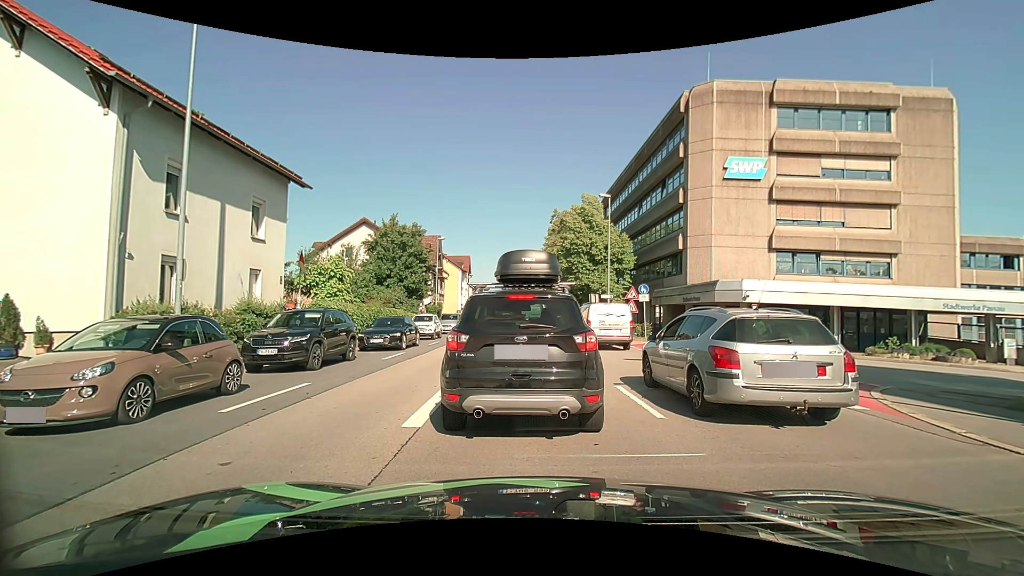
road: primary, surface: asphalt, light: Day
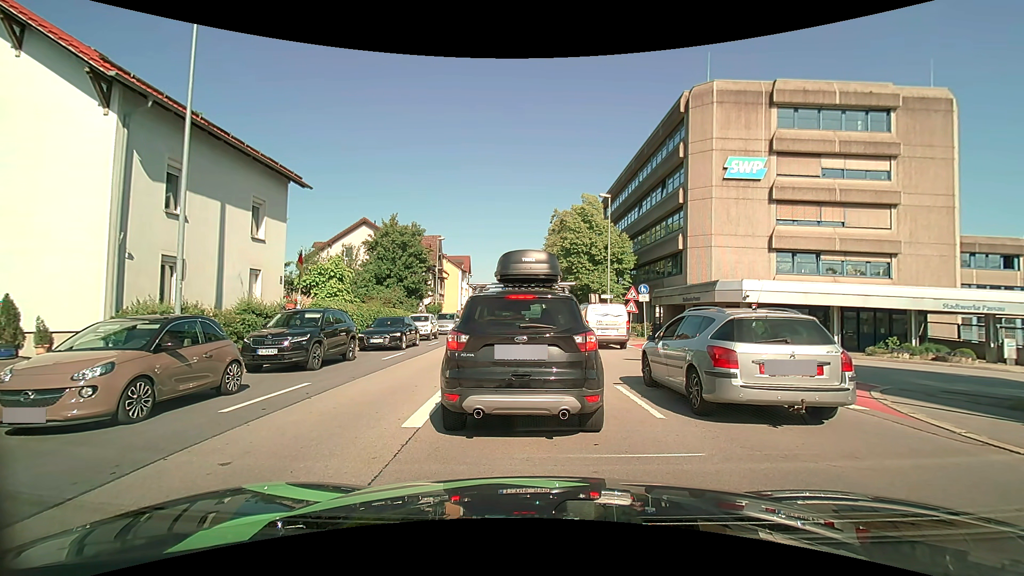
(0.0, 0.0) m; 0°
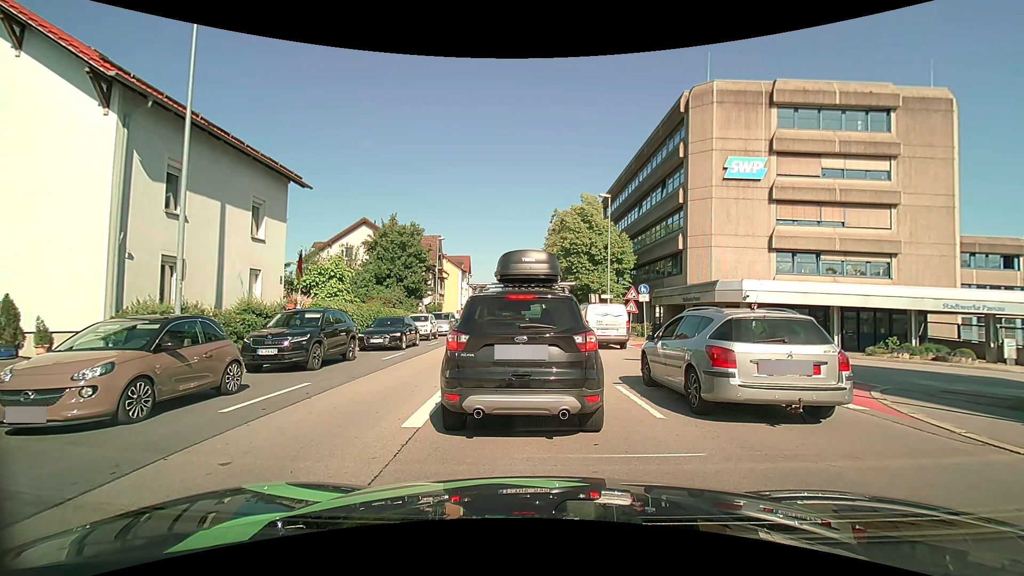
(0.0, 0.0) m; 0°
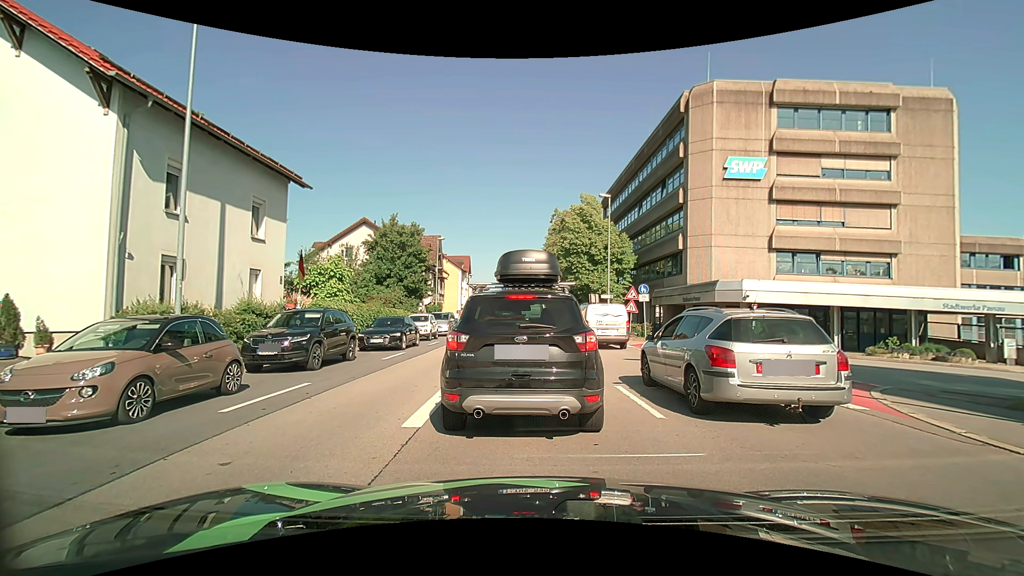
(0.0, 0.0) m; 0°
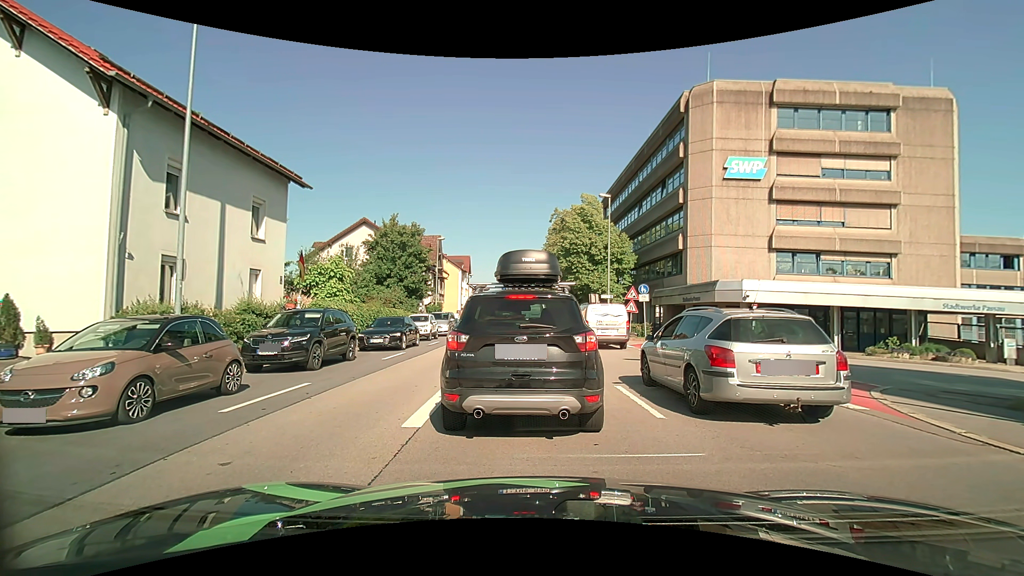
(0.0, 0.0) m; 0°
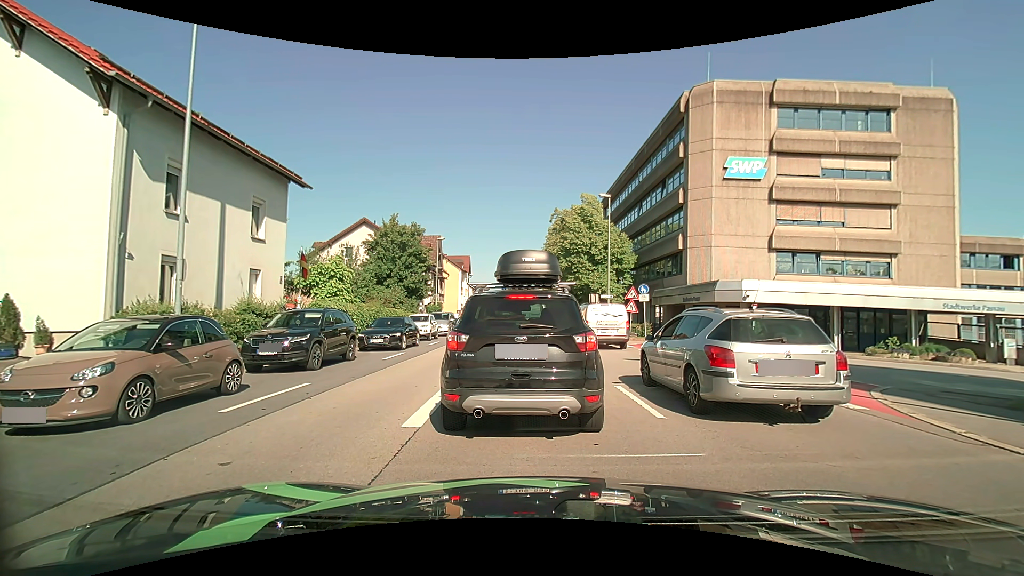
(0.0, 0.0) m; 0°
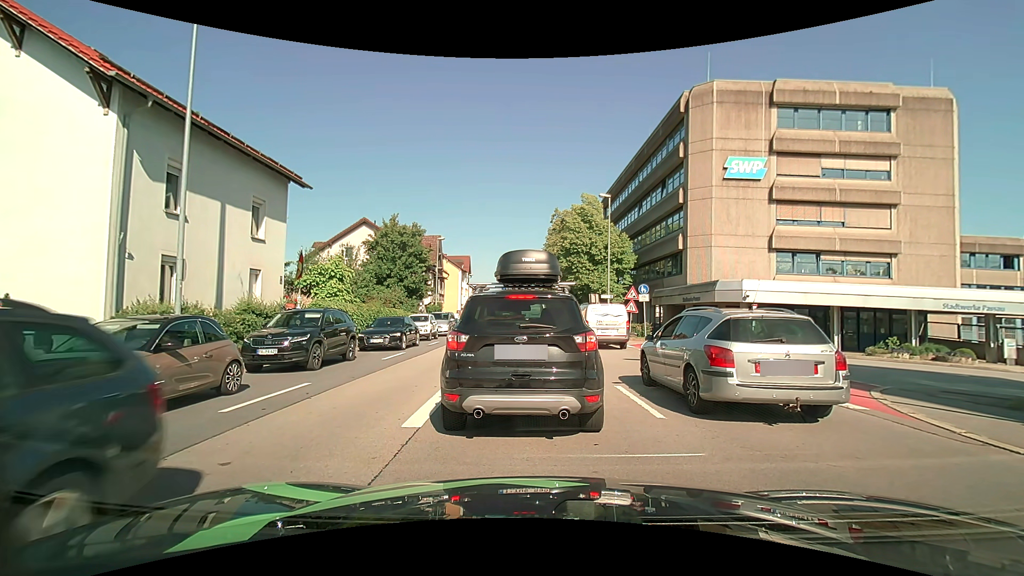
(0.0, 0.0) m; 0°
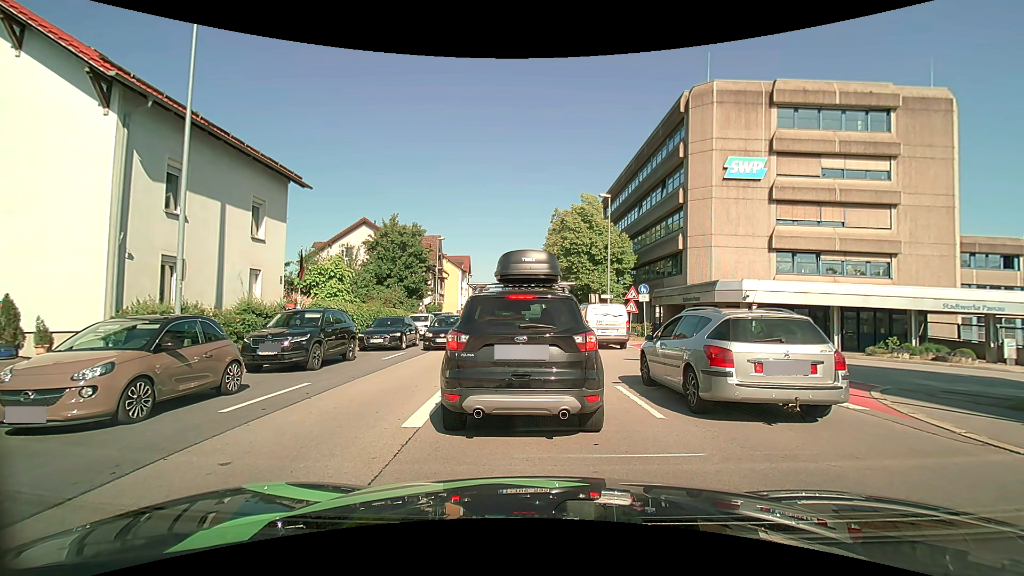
(0.0, 0.0) m; 0°
